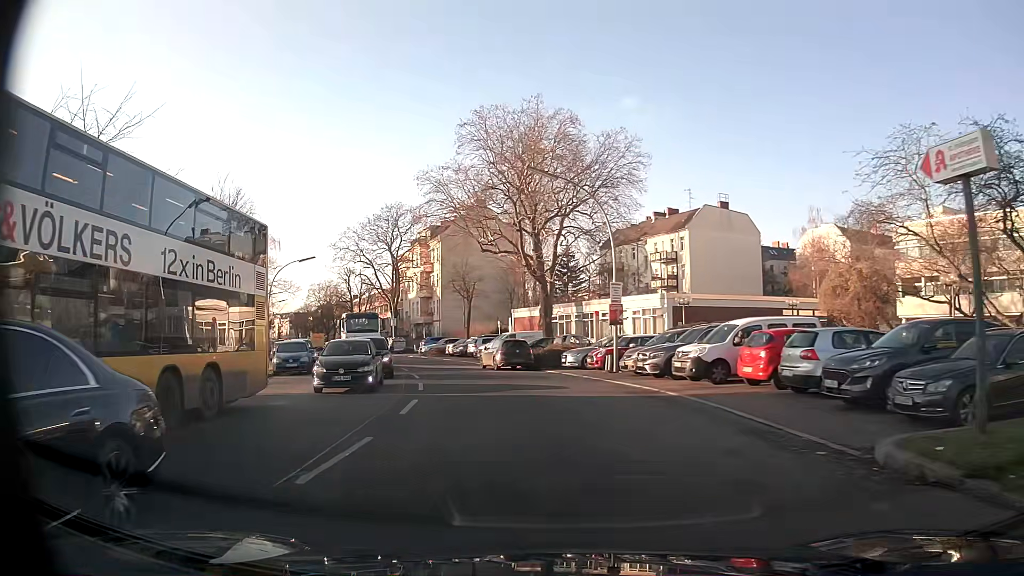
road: tertiary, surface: asphalt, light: Day
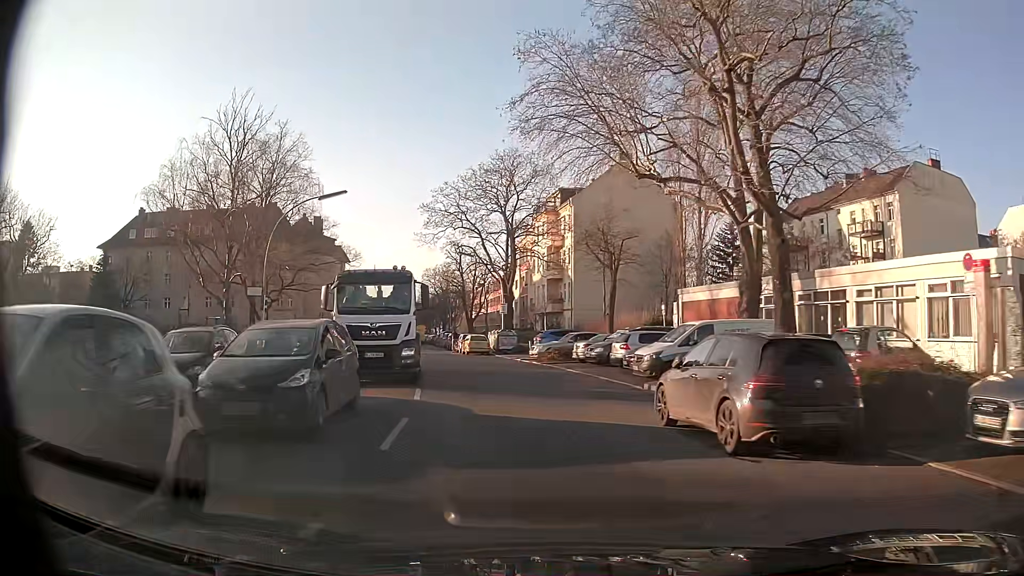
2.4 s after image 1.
(-2.8, +22.9) m; -12°
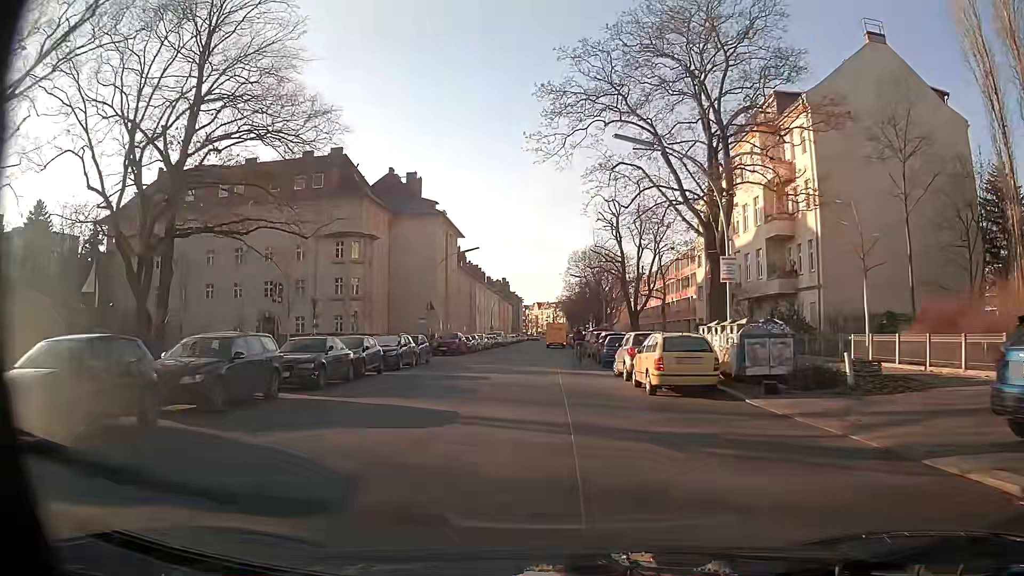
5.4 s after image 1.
(-4.3, +32.0) m; -14°
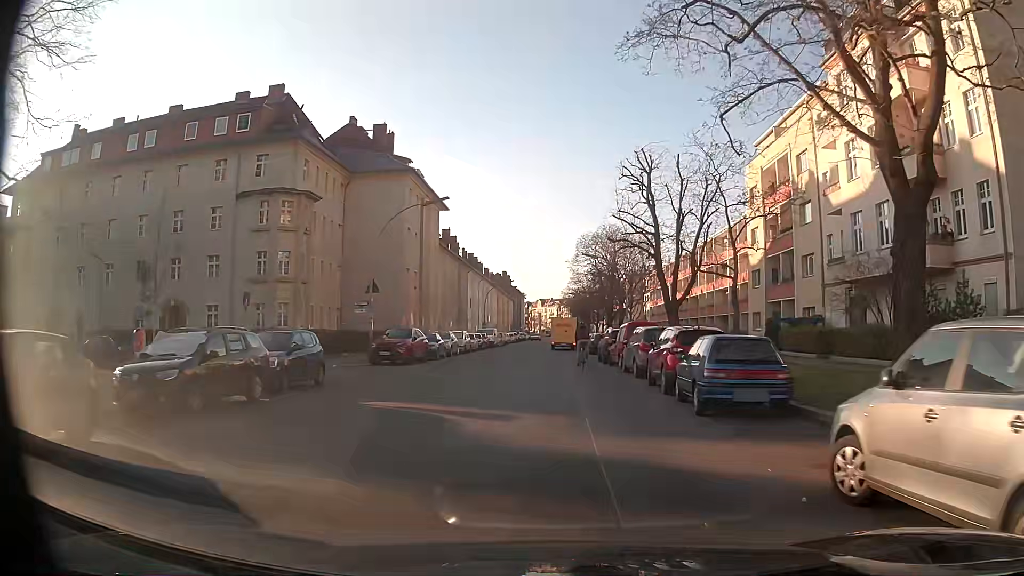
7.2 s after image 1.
(-0.2, +17.7) m; -1°
(0, +10) (0, +20) (0, +30) (0, +40) (0, +50) (-1, +60) (-1, +70) (0, +80) (+1, +90) (+1, +100) m
